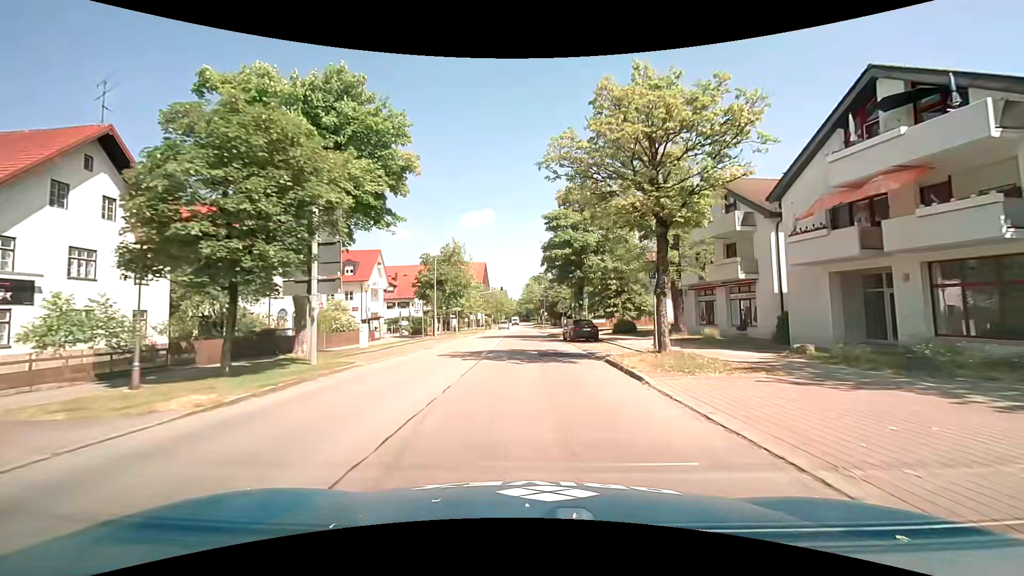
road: secondary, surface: asphalt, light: Day
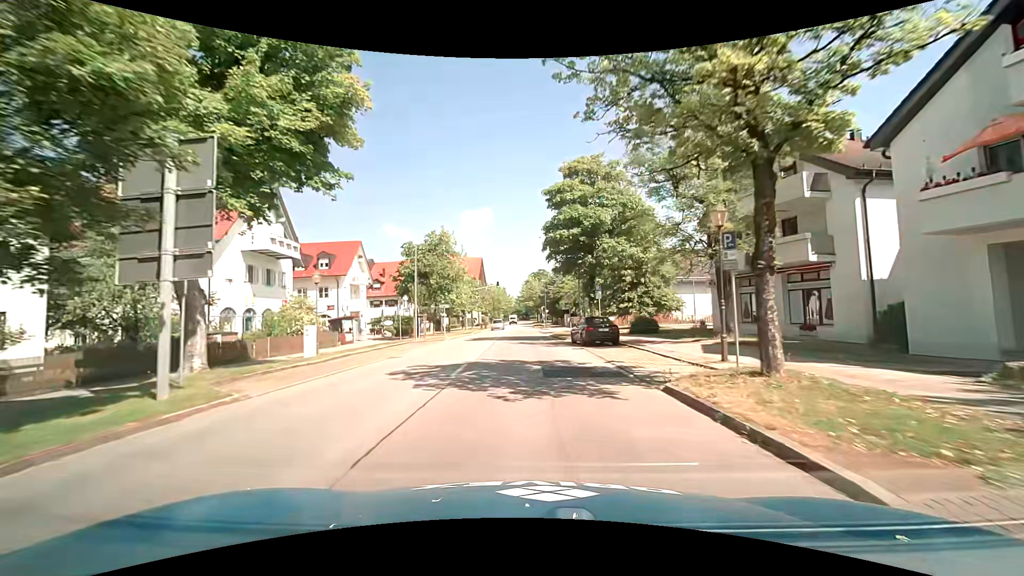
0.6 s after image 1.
(+0.1, +7.3) m; +1°
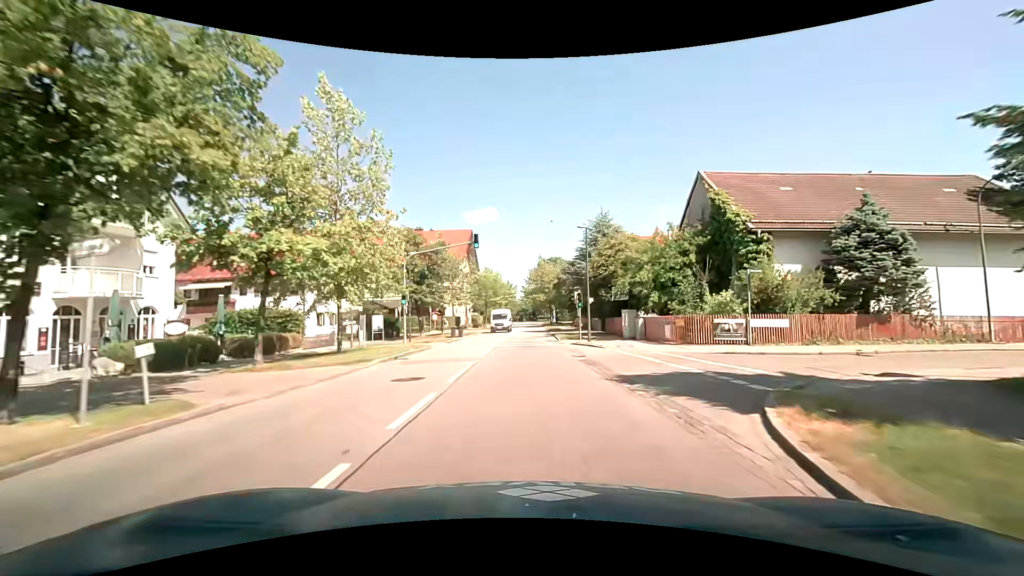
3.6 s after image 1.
(-0.9, +37.2) m; -1°
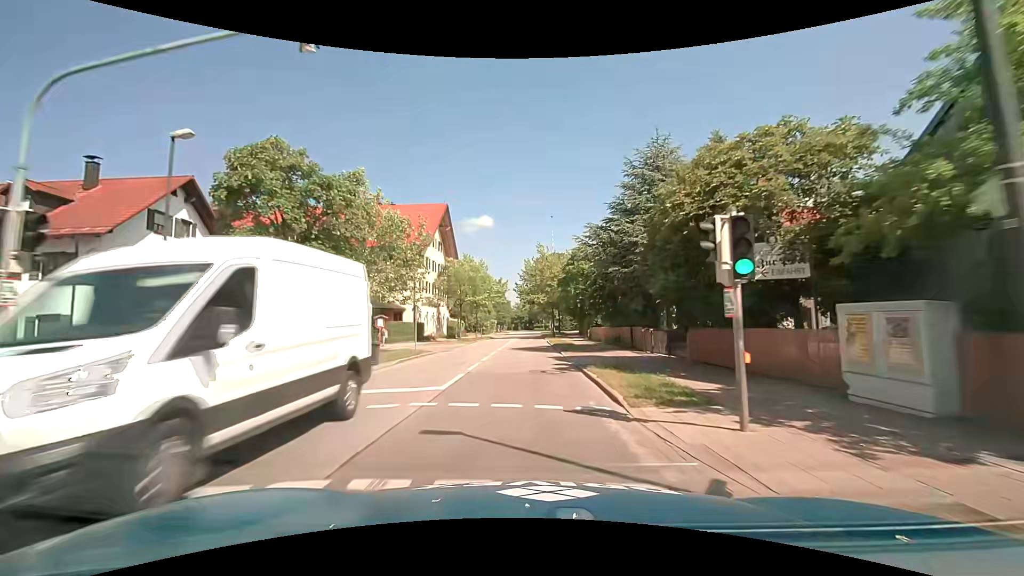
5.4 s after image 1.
(+0.2, +22.7) m; 0°
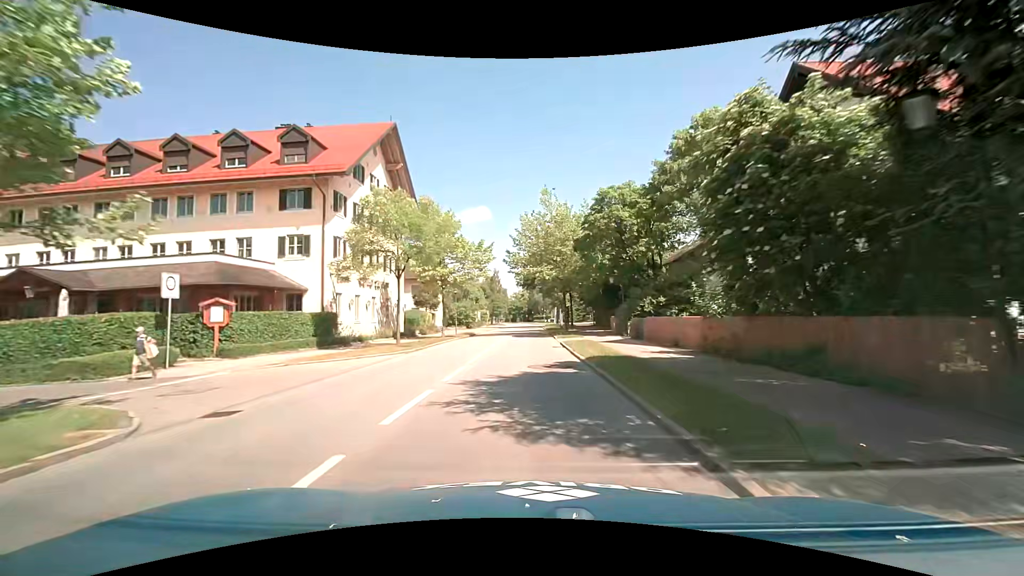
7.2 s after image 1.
(+0.2, +22.7) m; 0°
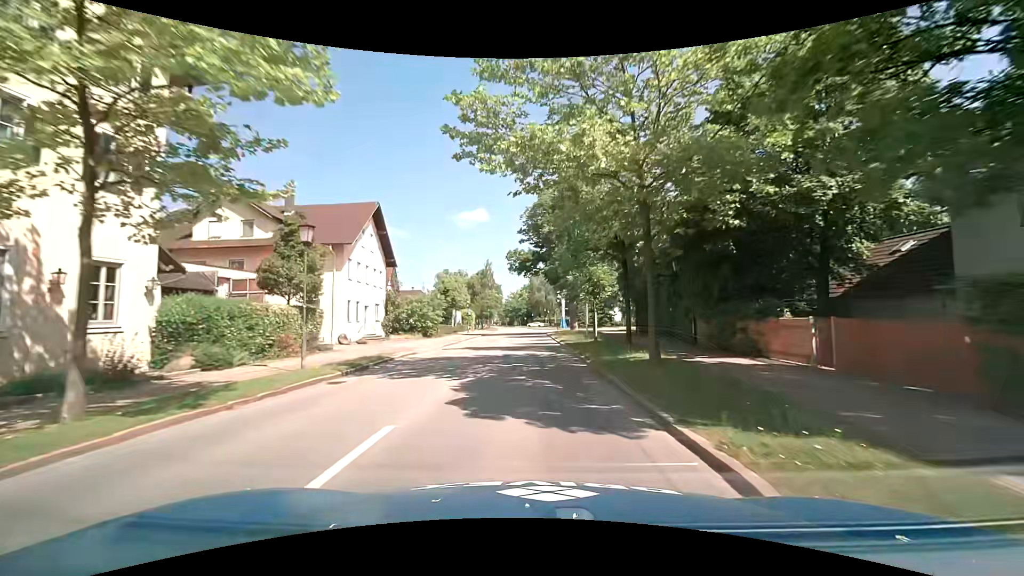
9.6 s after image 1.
(+0.1, +29.9) m; 0°
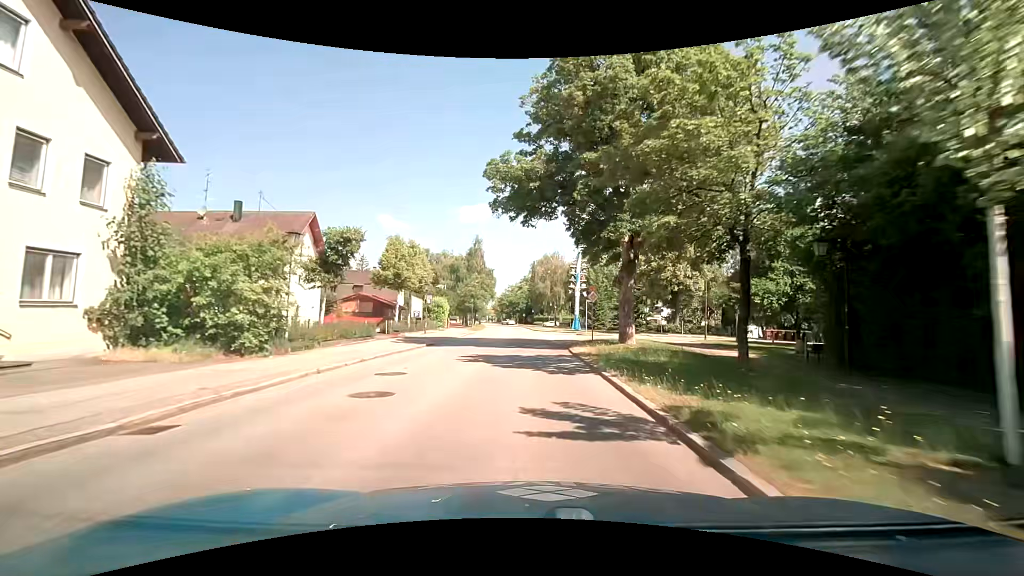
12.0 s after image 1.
(0.0, +29.2) m; 0°
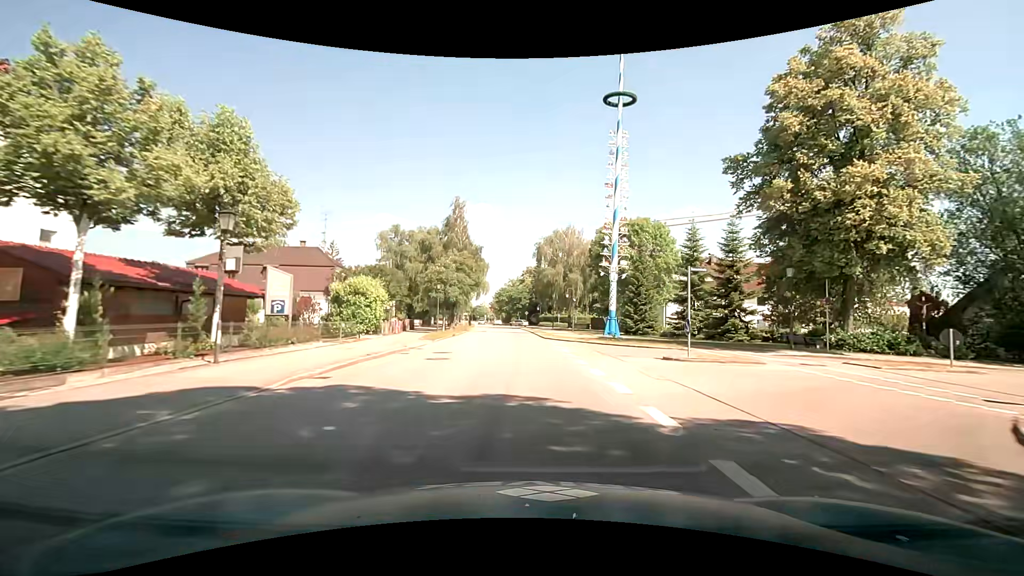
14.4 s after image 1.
(-0.2, +28.7) m; 0°
(0, +10) (0, +20) (0, +30) (-1, +40) (-1, +50) (-2, +60) (-3, +70) (-3, +80) (-4, +90) (-5, +100) m
